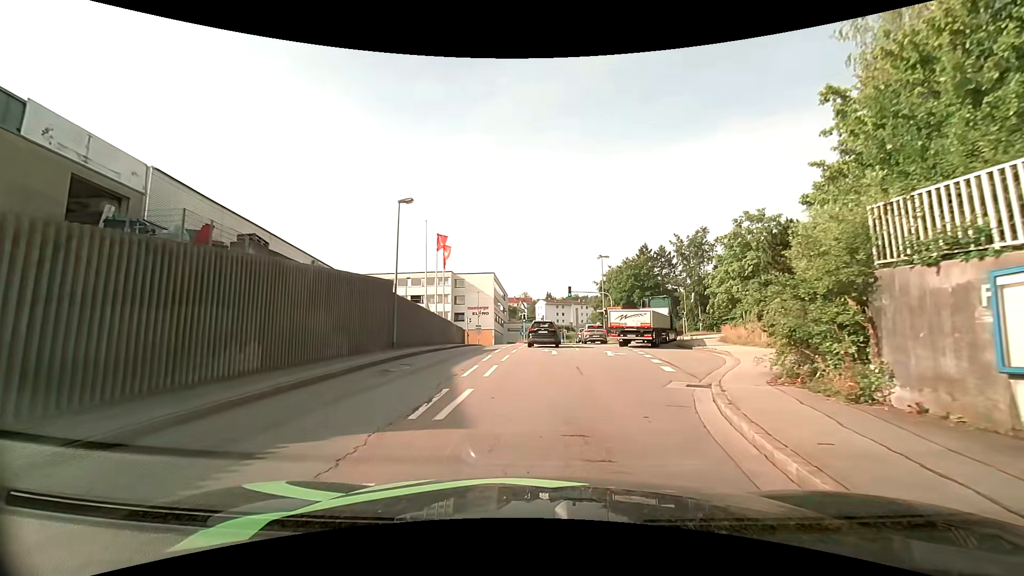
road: tertiary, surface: asphalt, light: Day
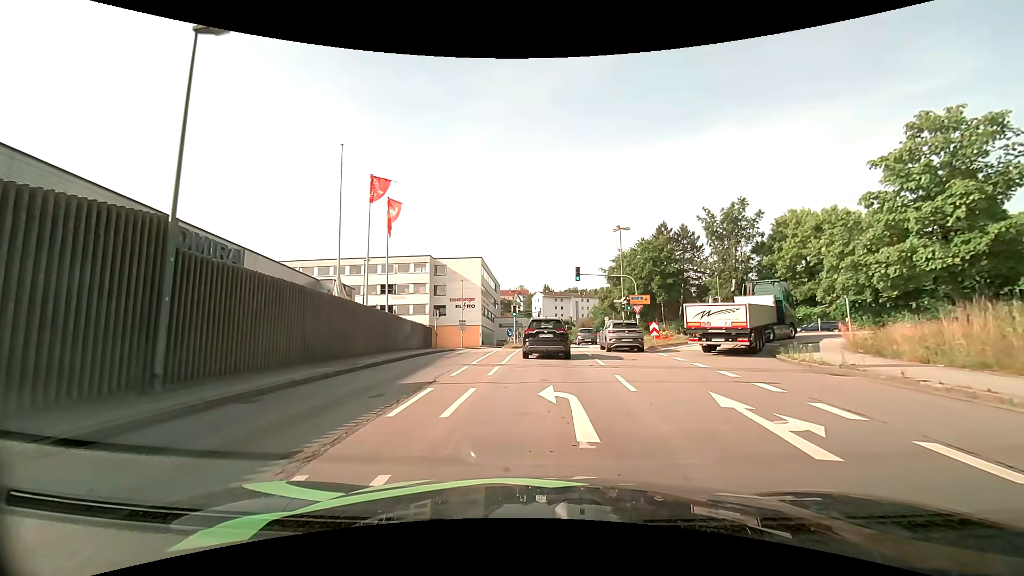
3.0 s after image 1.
(-0.2, +15.5) m; 0°
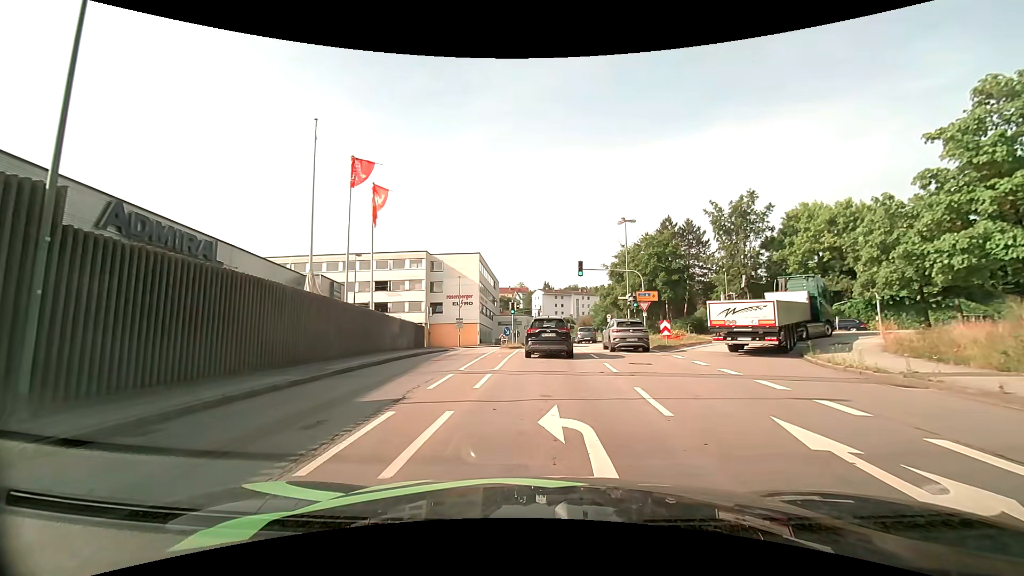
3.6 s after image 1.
(0.0, +2.6) m; -1°
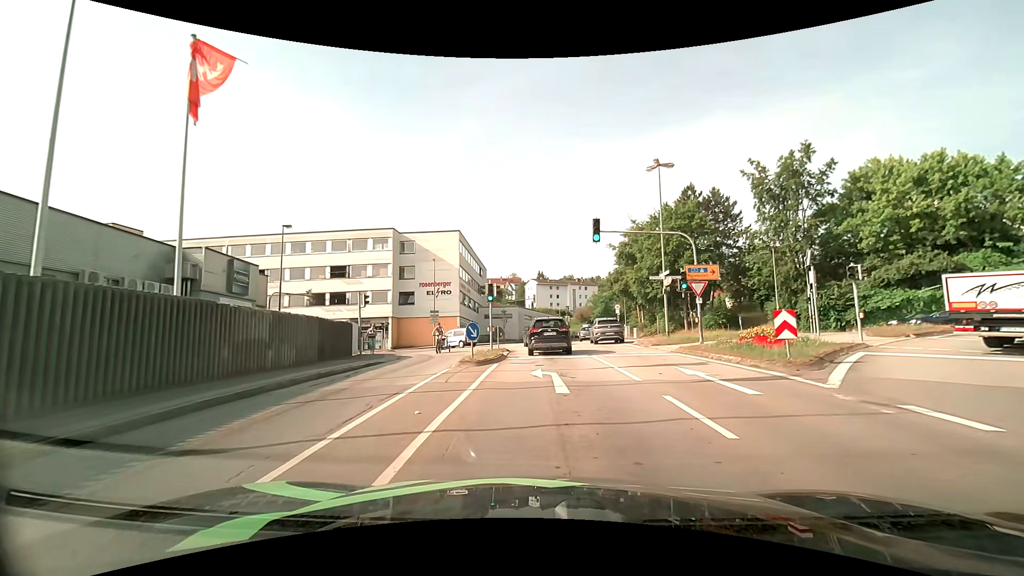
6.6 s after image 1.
(+0.1, +13.7) m; +2°
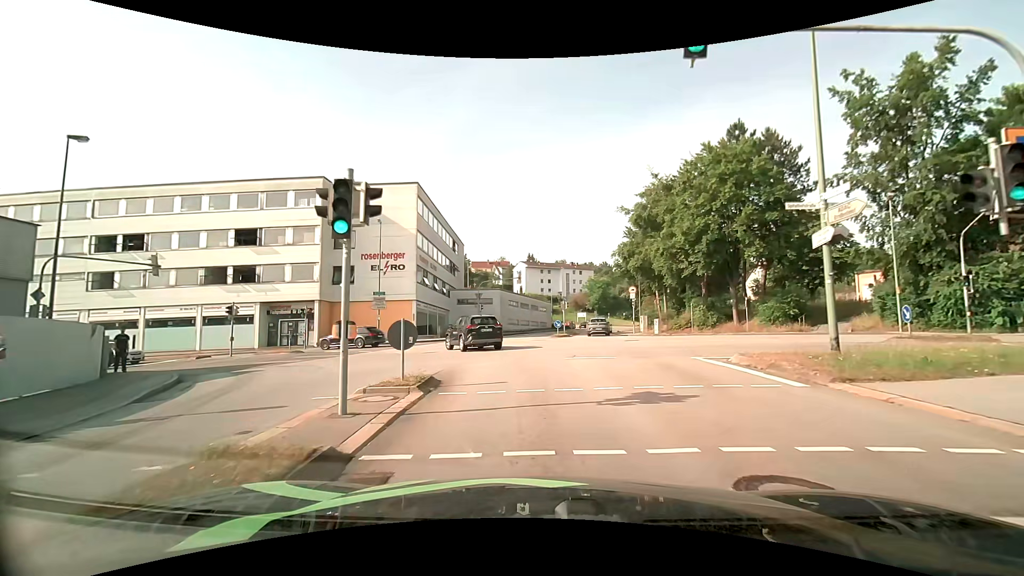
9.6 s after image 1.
(+0.2, +16.8) m; 0°
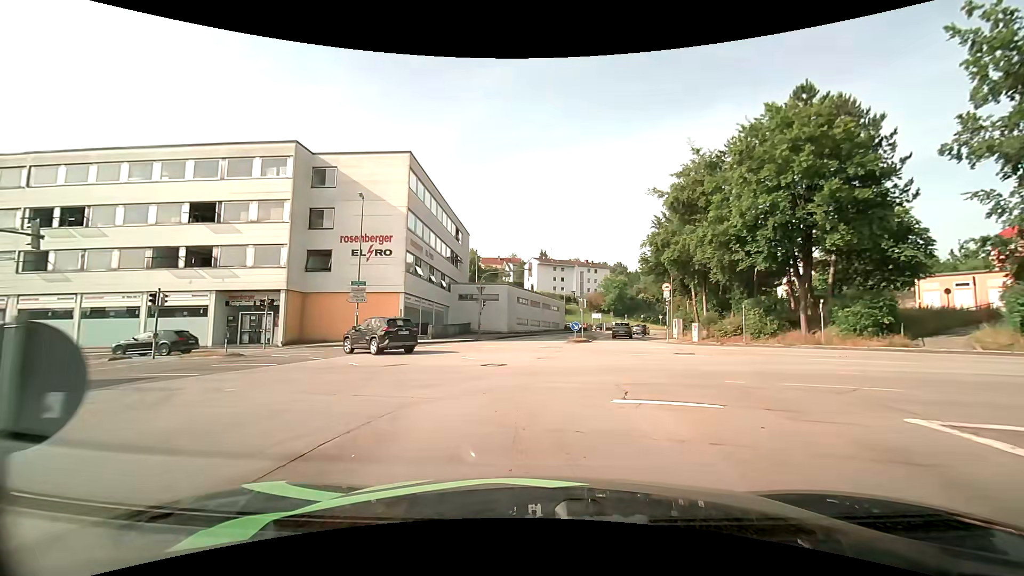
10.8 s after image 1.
(-0.1, +7.8) m; -1°
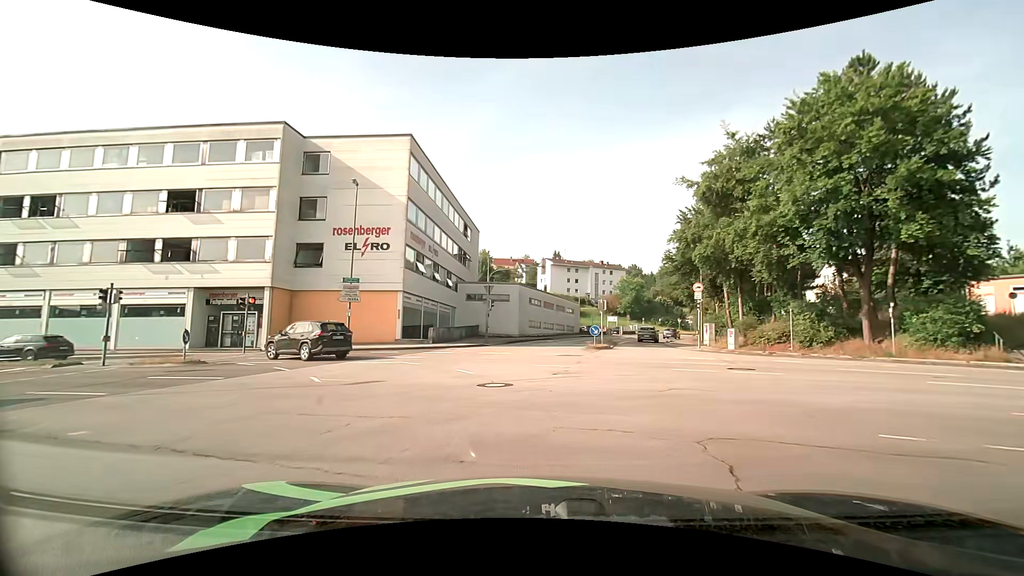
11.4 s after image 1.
(-0.1, +4.0) m; -2°
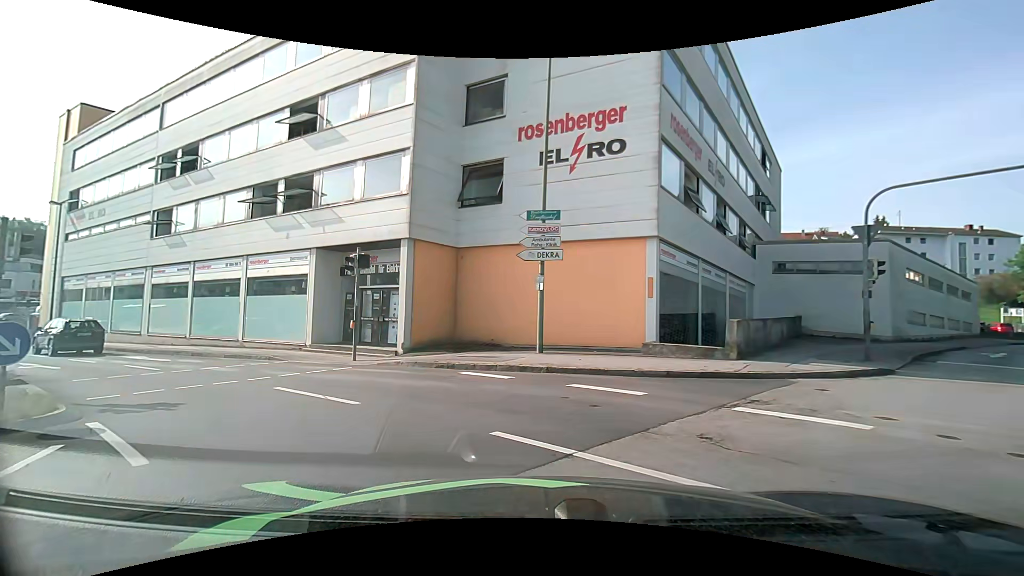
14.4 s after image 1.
(-3.7, +17.4) m; -29°
(-3, +9) (-11, +15) (-20, +20) (-29, +25) (-37, +30) (-46, +35) (-55, +40) (-63, +45) (-71, +51) (-80, +56) m
